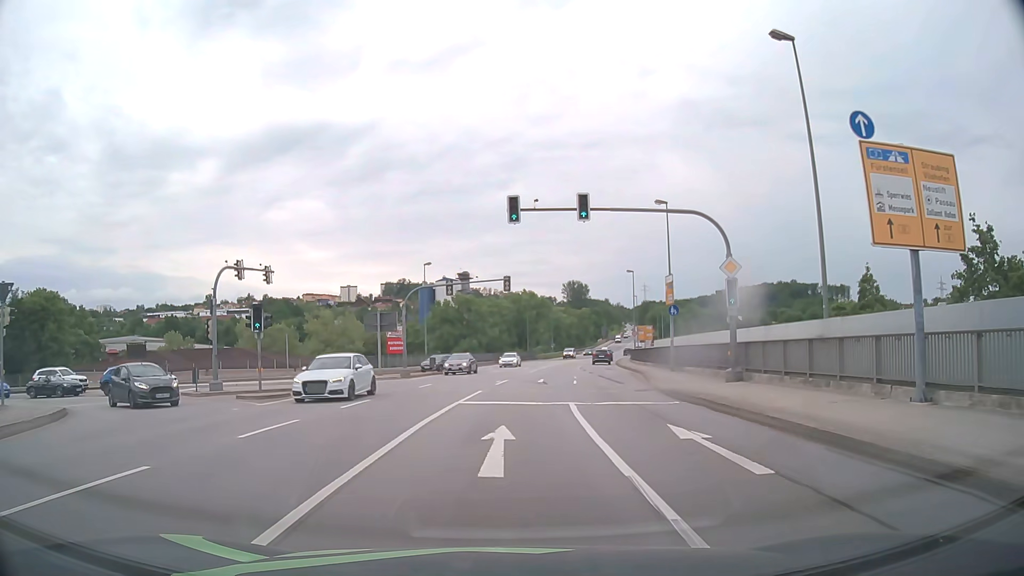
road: primary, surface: asphalt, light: Day
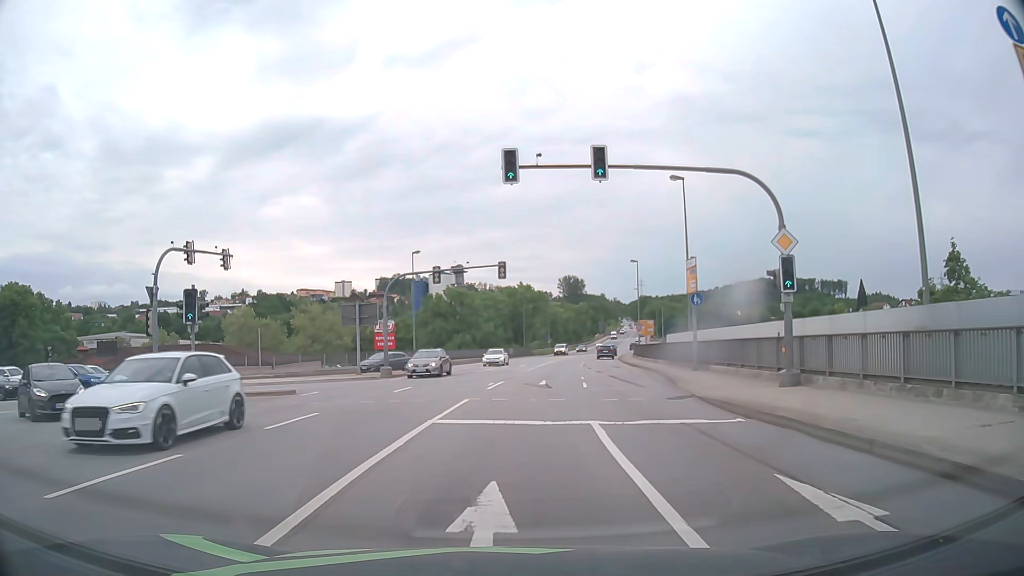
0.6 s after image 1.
(0.0, +5.2) m; +1°
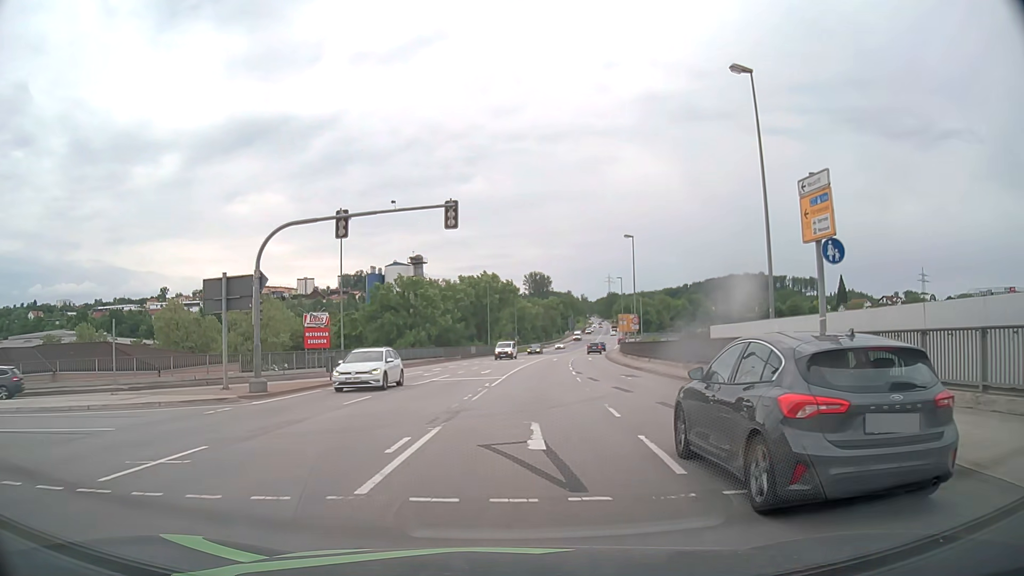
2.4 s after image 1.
(+0.3, +15.5) m; +3°
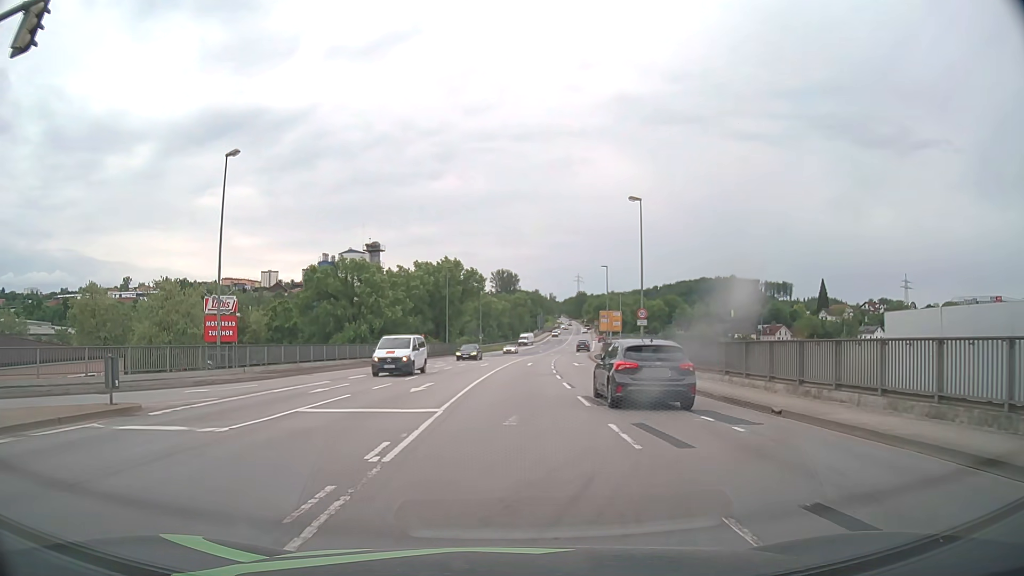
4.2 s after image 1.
(+0.4, +15.6) m; +3°
(0, +10) (0, +20) (+1, +30) (+1, +40) (+2, +50) (+3, +60) (+4, +70) (+5, +80) (+7, +90) (+8, +100) m
